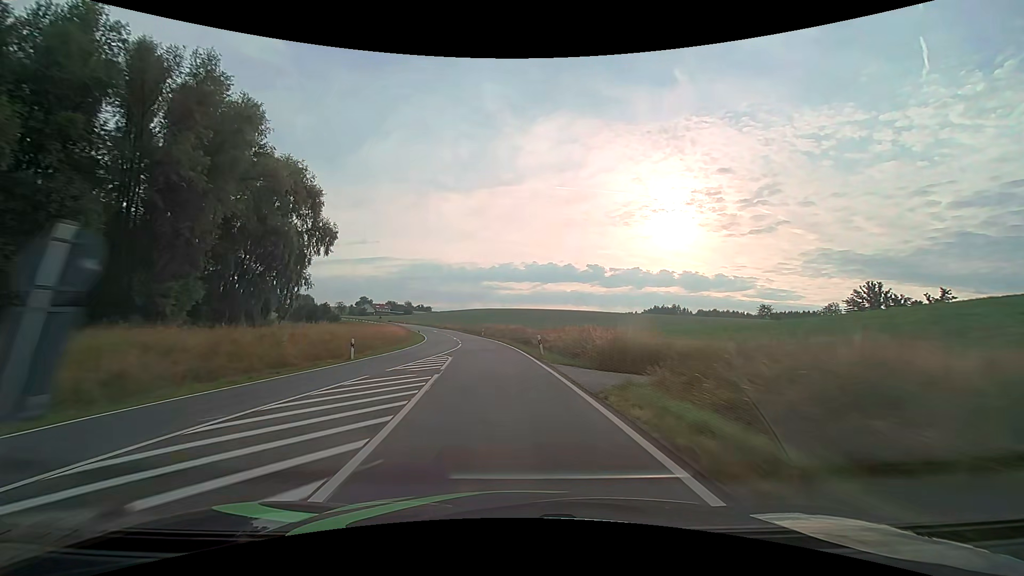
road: secondary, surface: asphalt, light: Day
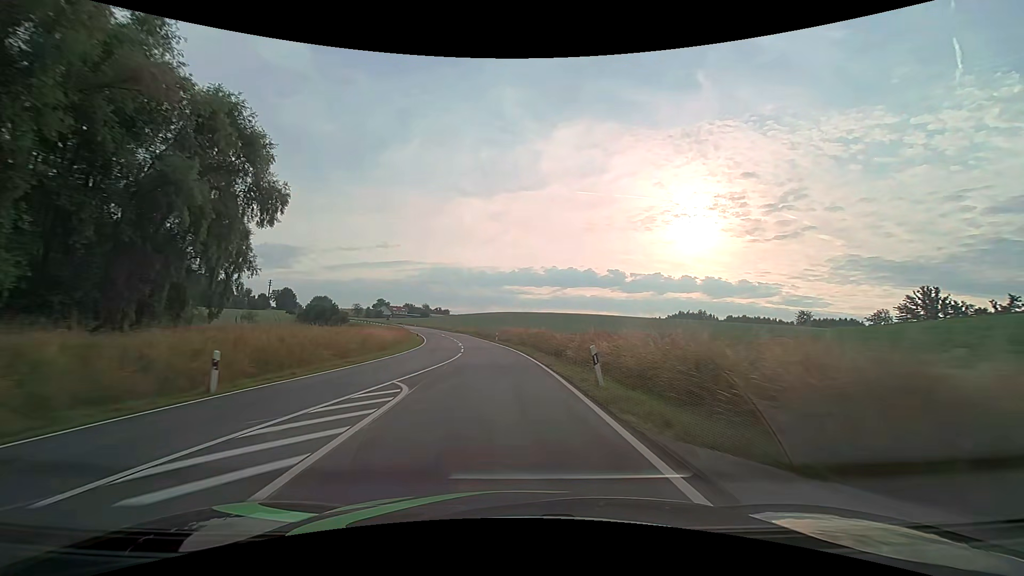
(-0.3, +13.5) m; -2°
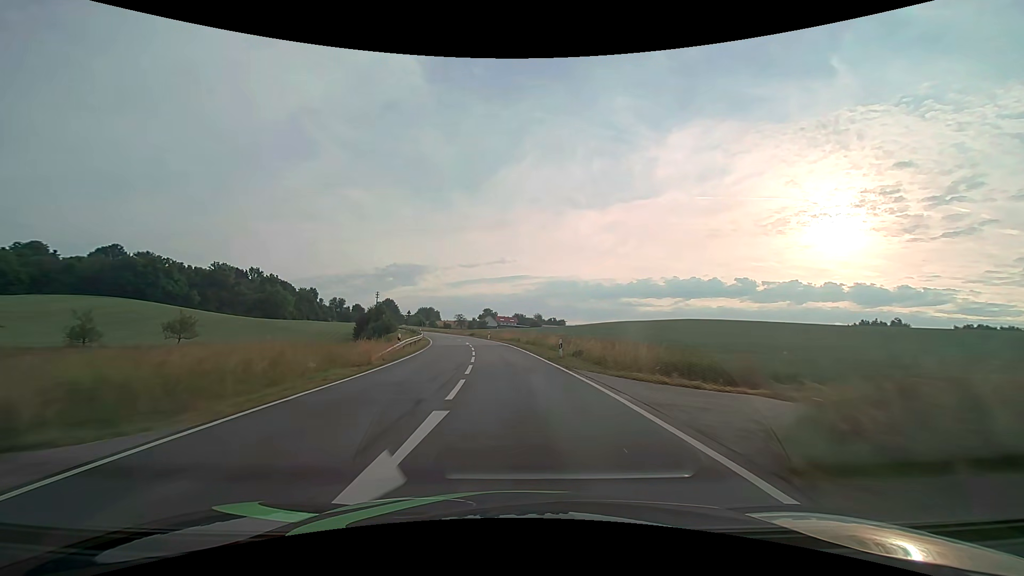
(-8.6, +72.0) m; -13°
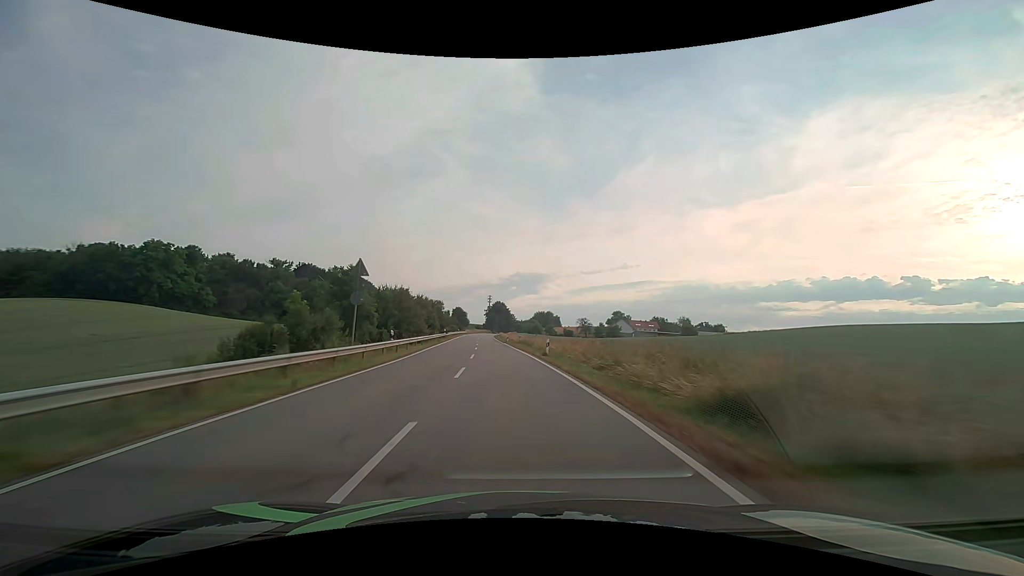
(-8.9, +76.1) m; -14°
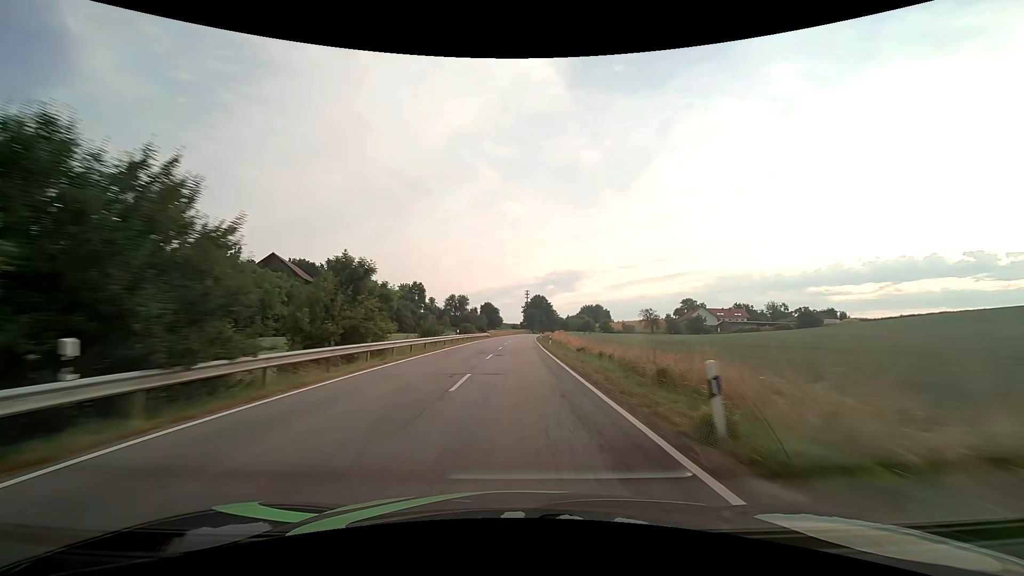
(-3.6, +62.4) m; -5°
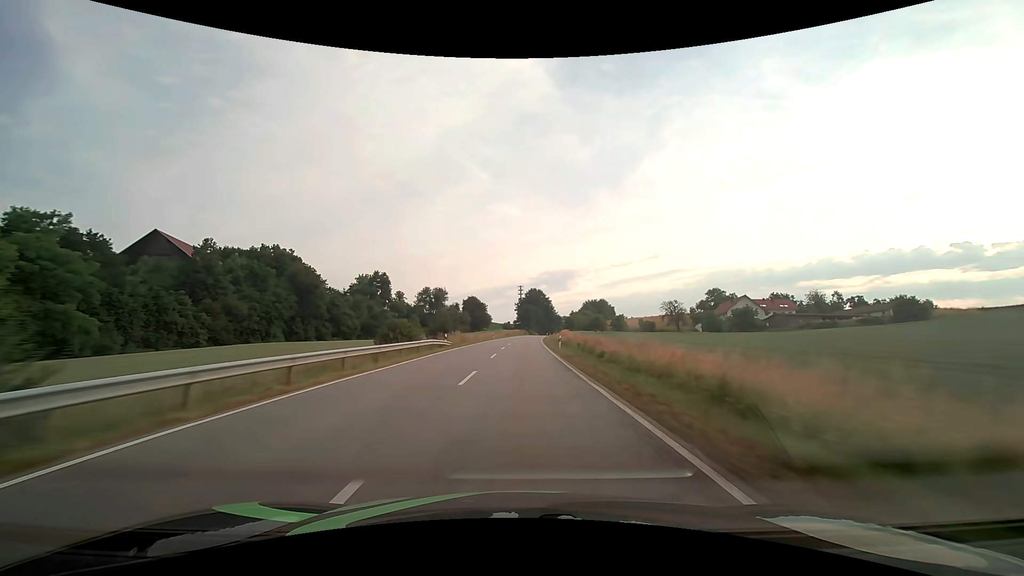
(+0.2, +47.0) m; +1°
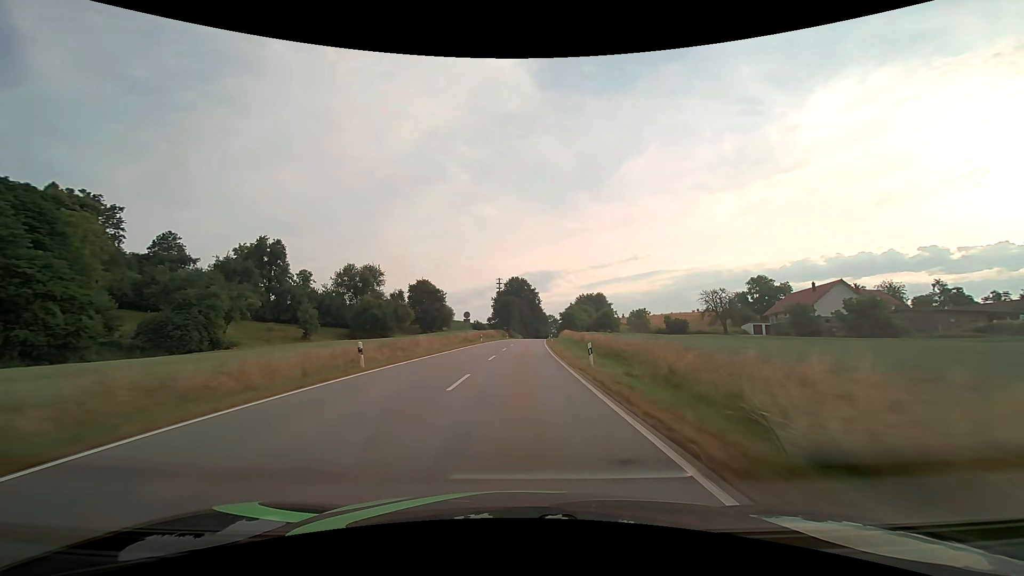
(+1.1, +61.0) m; +2°
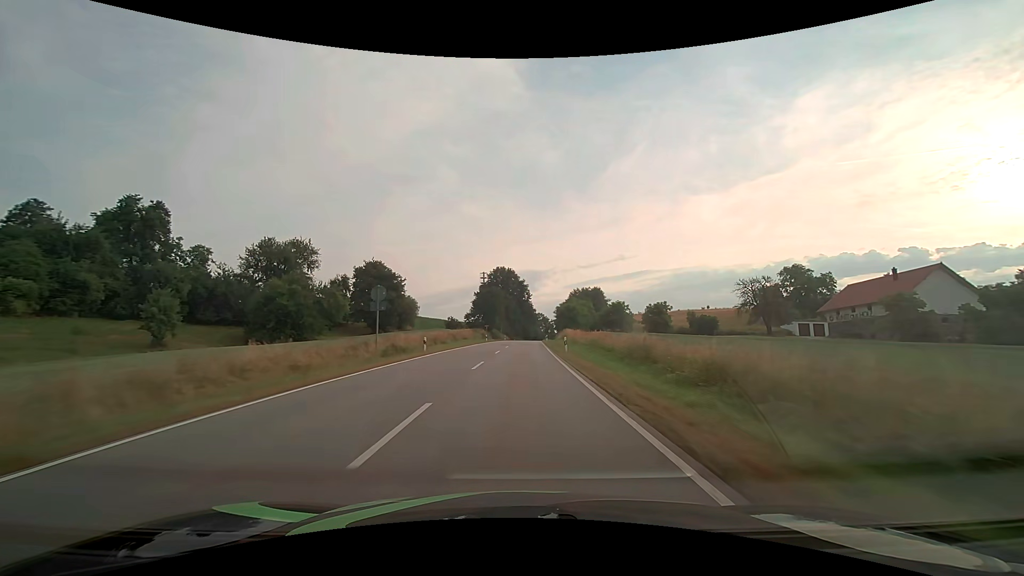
(+0.4, +30.4) m; +2°
(0, +10) (0, +20) (0, +30) (+1, +40) (+1, +50) (+1, +60) (+2, +70) (+2, +80) (+2, +90) (+3, +100) m
